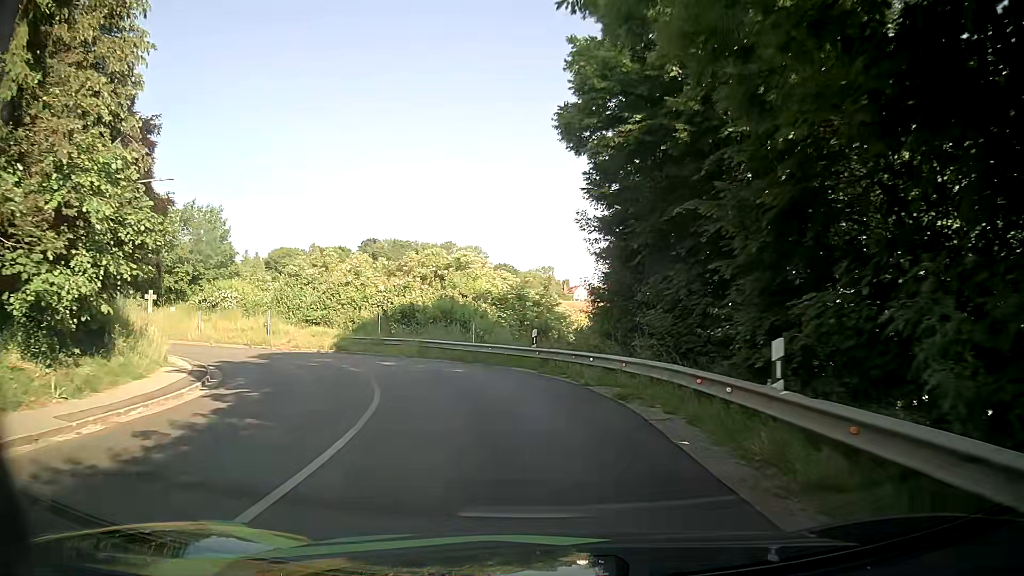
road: tertiary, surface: asphalt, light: Day
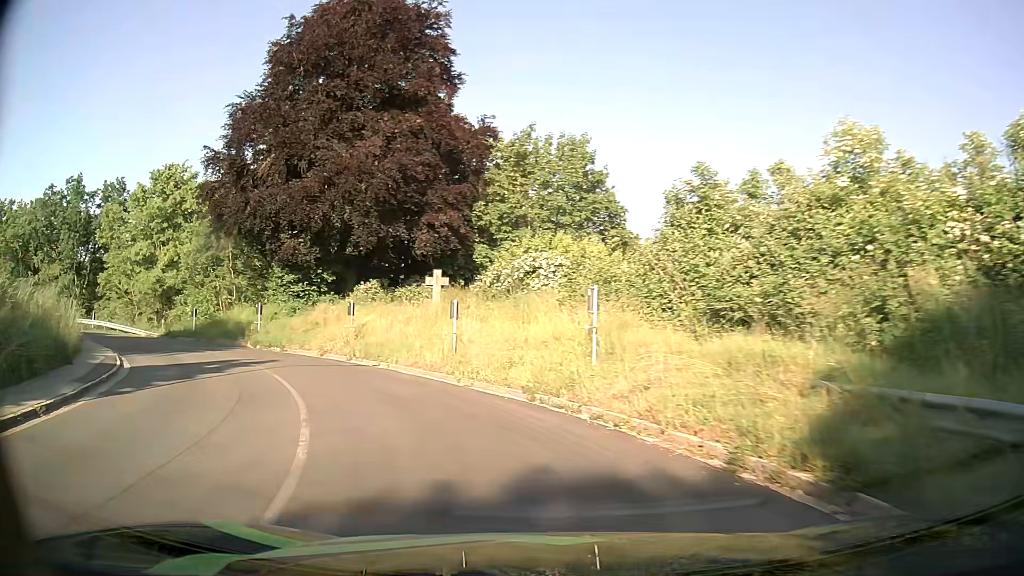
(-7.7, +26.8) m; -40°
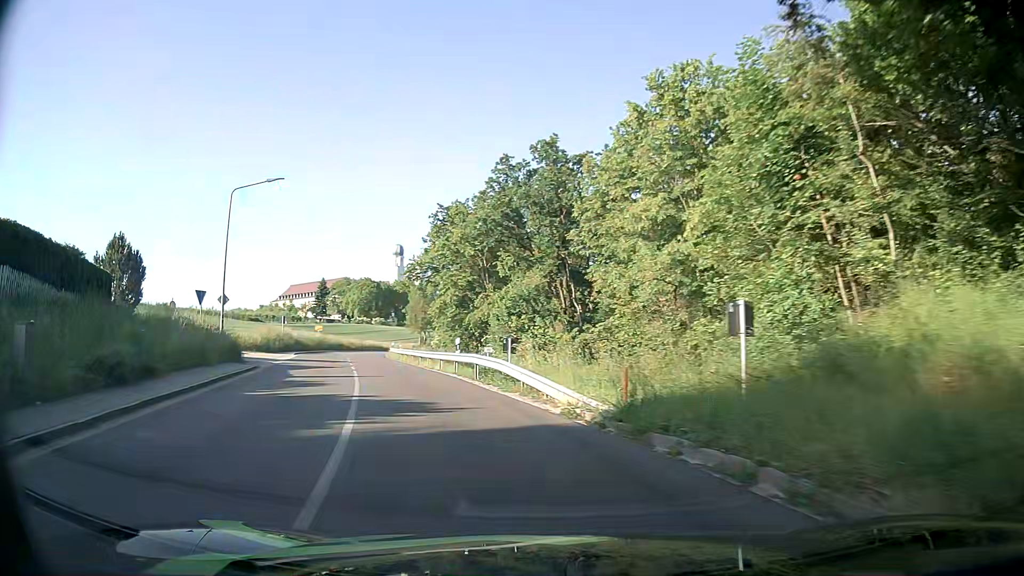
(-13.3, +27.4) m; -51°
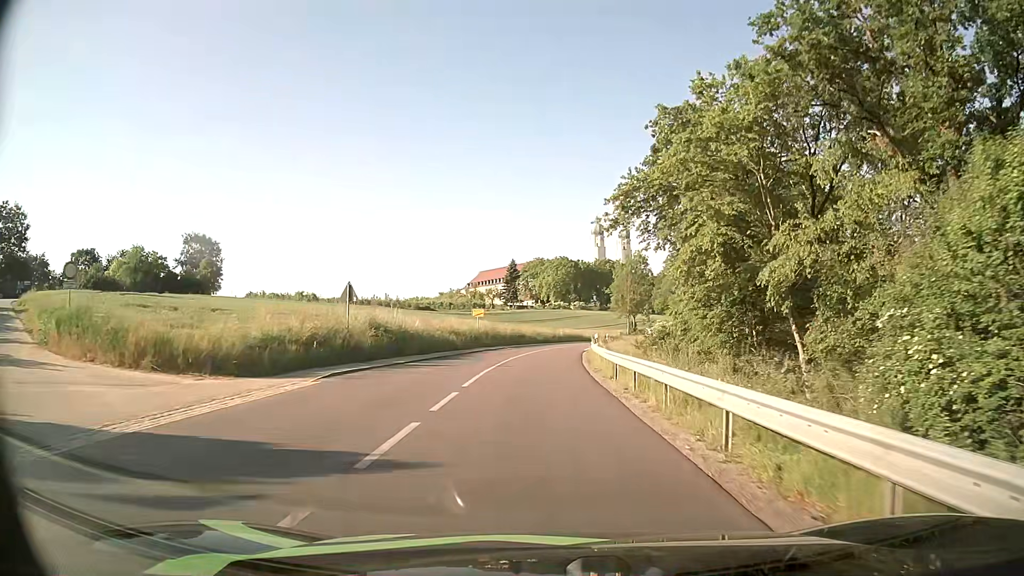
(-6.5, +29.7) m; -16°
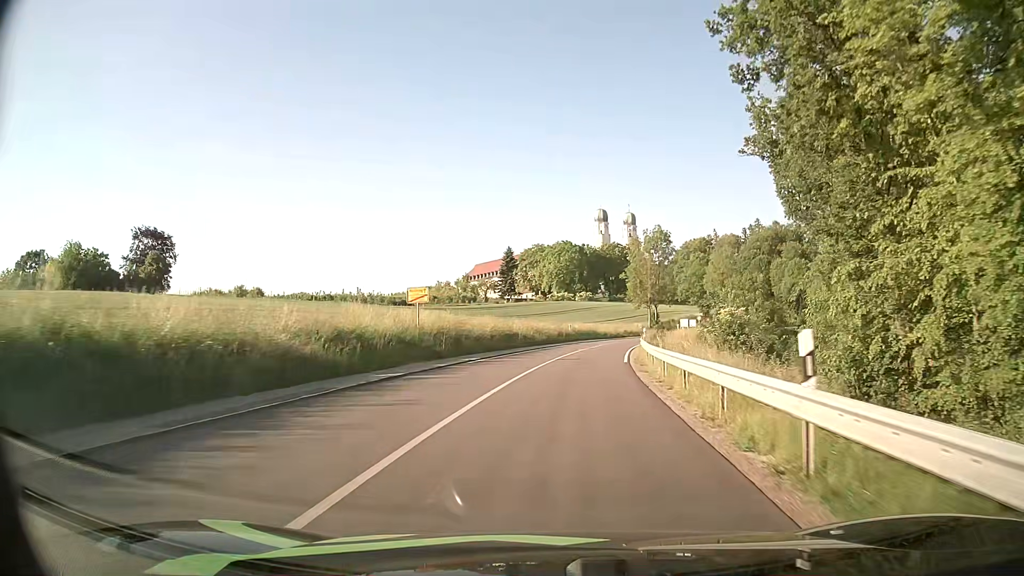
(-0.4, +26.2) m; -1°
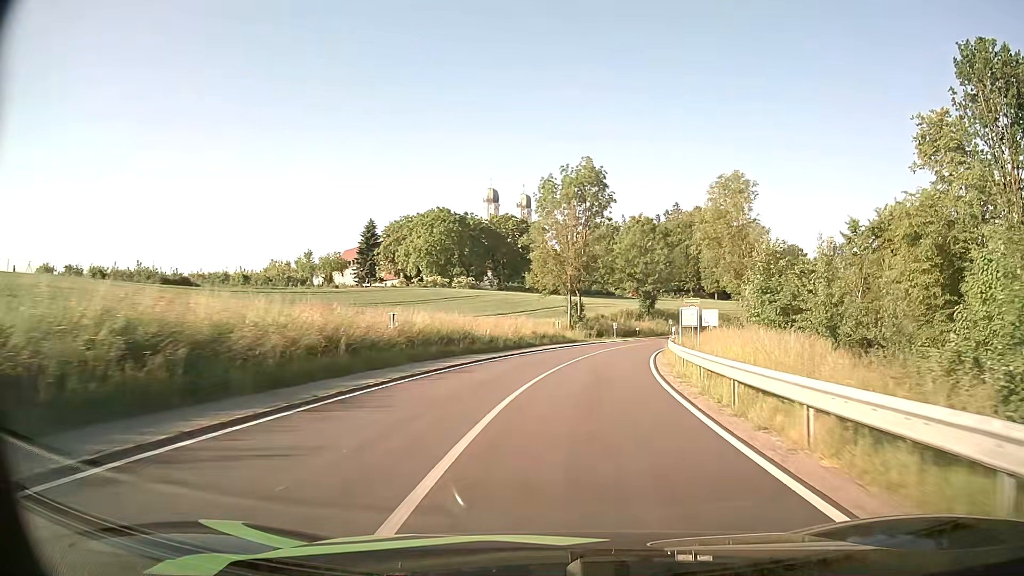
(+3.6, +47.2) m; +10°
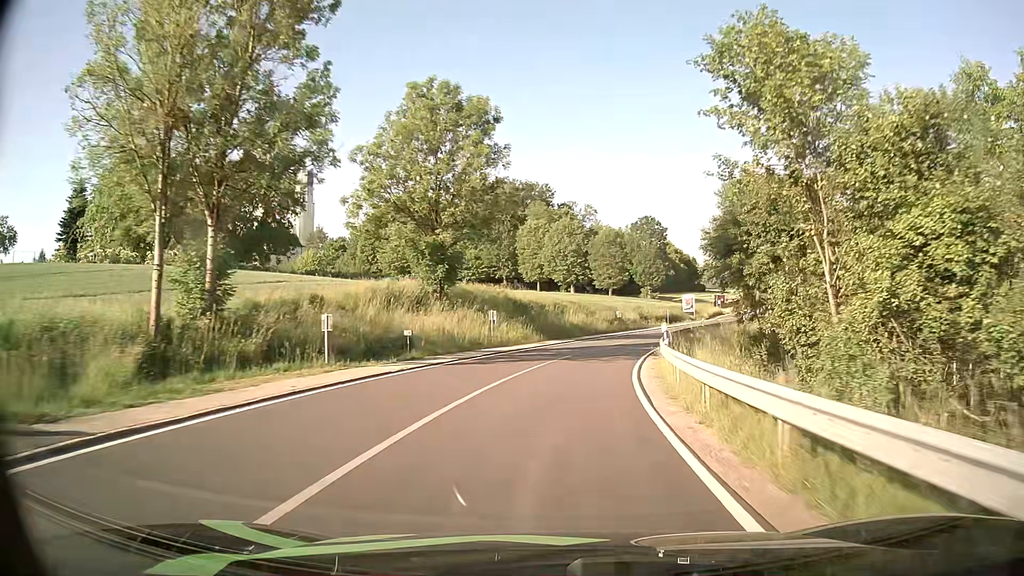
(+7.3, +47.7) m; +17°
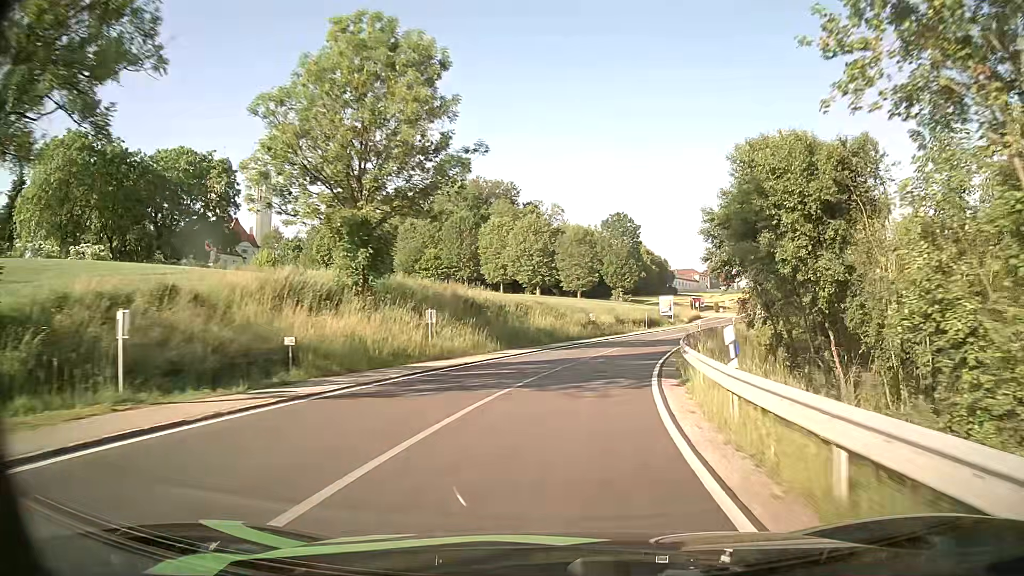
(+0.2, +9.6) m; +2°
